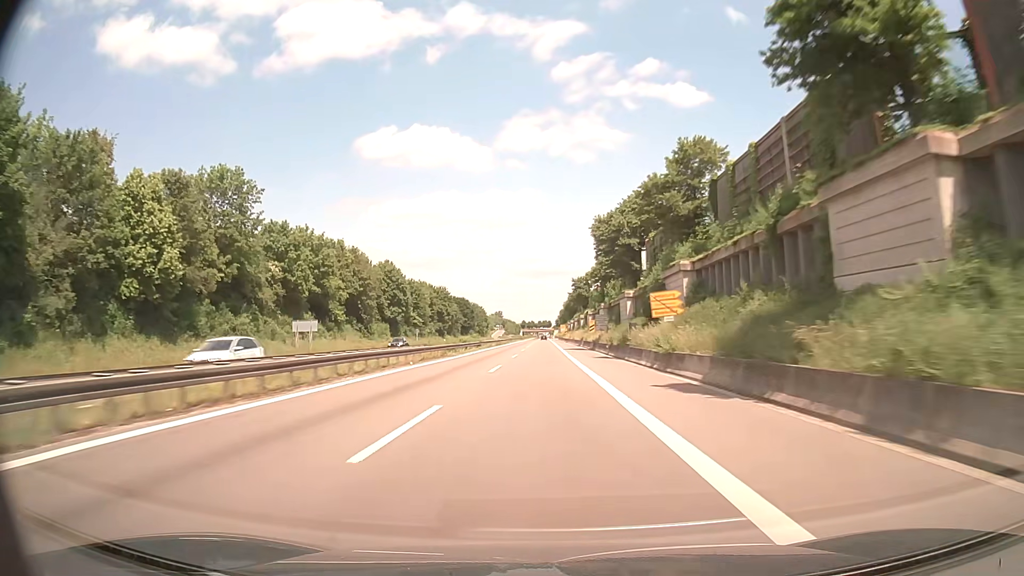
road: trunk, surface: asphalt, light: Day
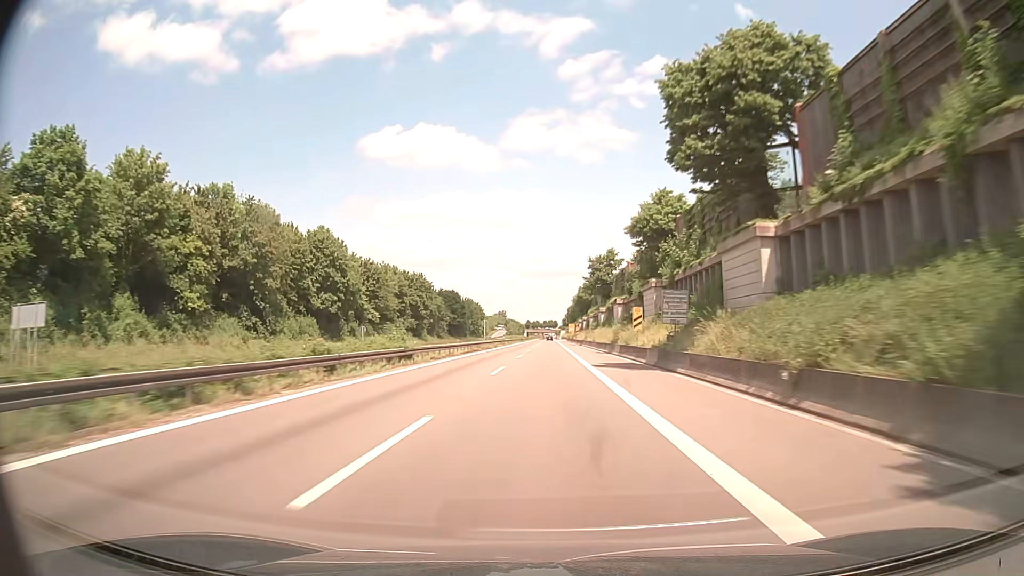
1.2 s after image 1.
(-0.4, +38.1) m; -1°
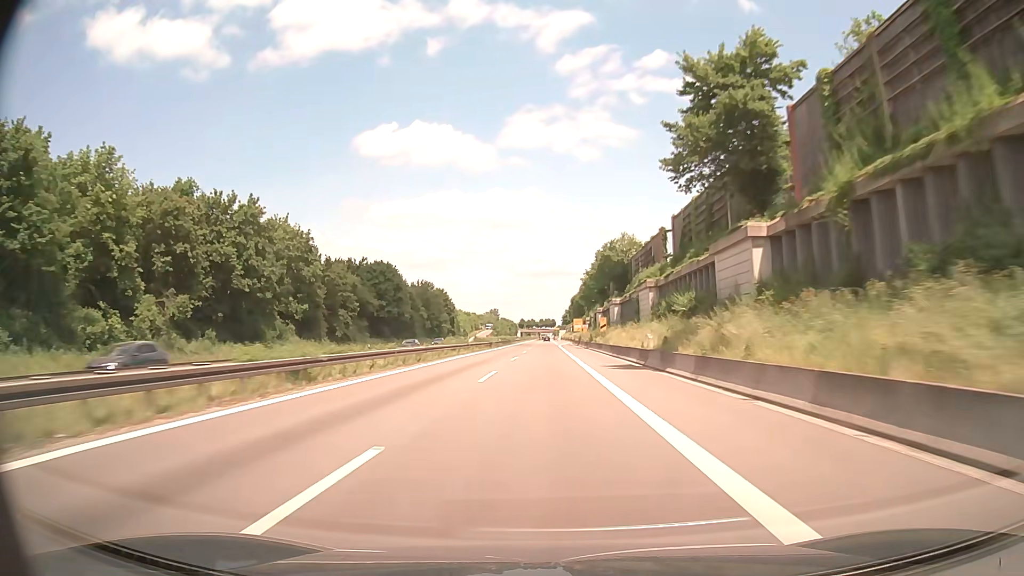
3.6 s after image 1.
(+0.8, +75.5) m; +1°
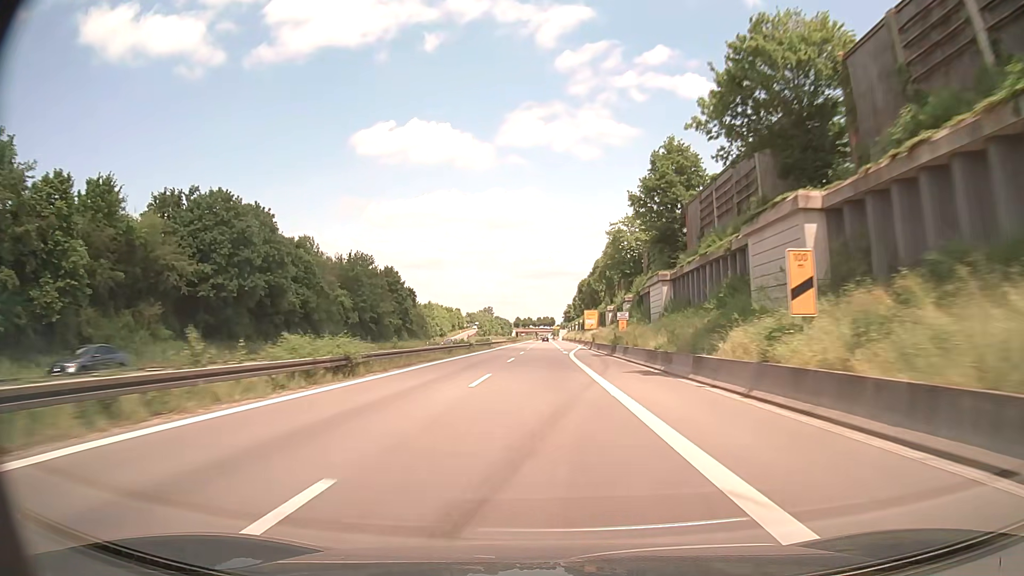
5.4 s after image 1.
(+0.1, +56.1) m; 0°
(0, +10) (0, +20) (0, +30) (0, +40) (0, +50) (0, +60) (0, +70) (0, +80) (0, +90) (0, +100) m
